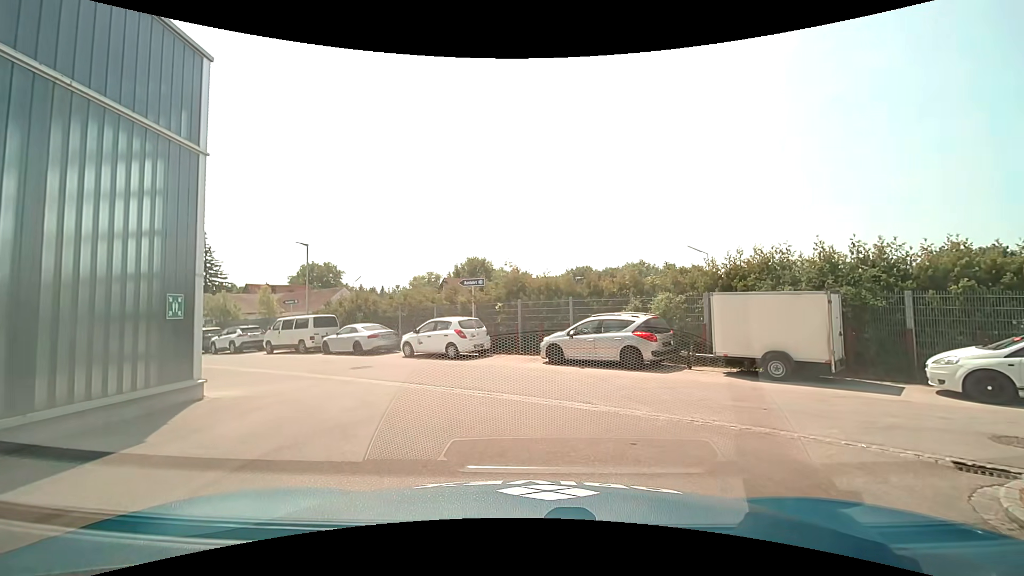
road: service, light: Day
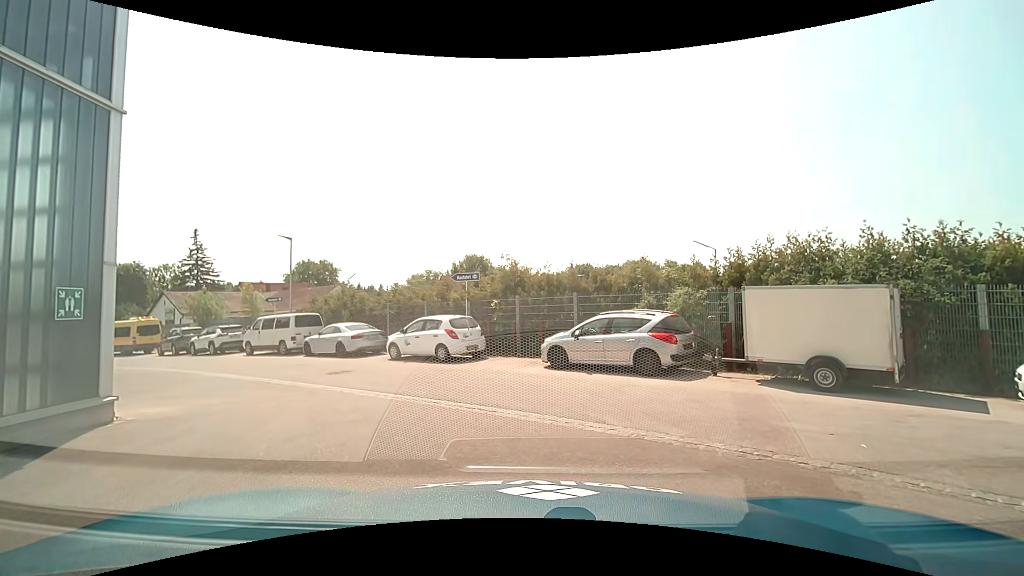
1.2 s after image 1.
(0.0, +1.8) m; 0°
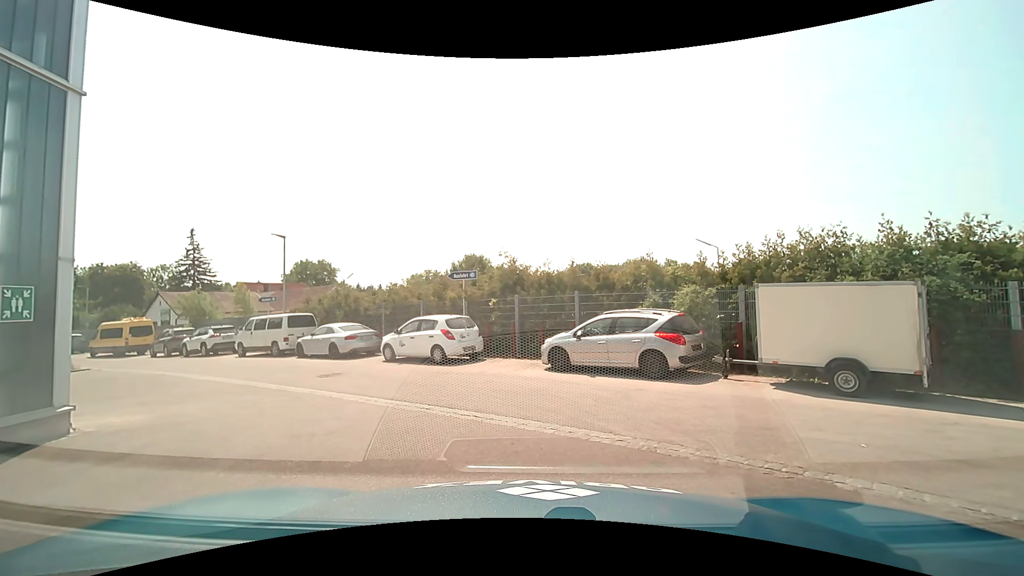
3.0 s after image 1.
(0.0, +0.6) m; 0°
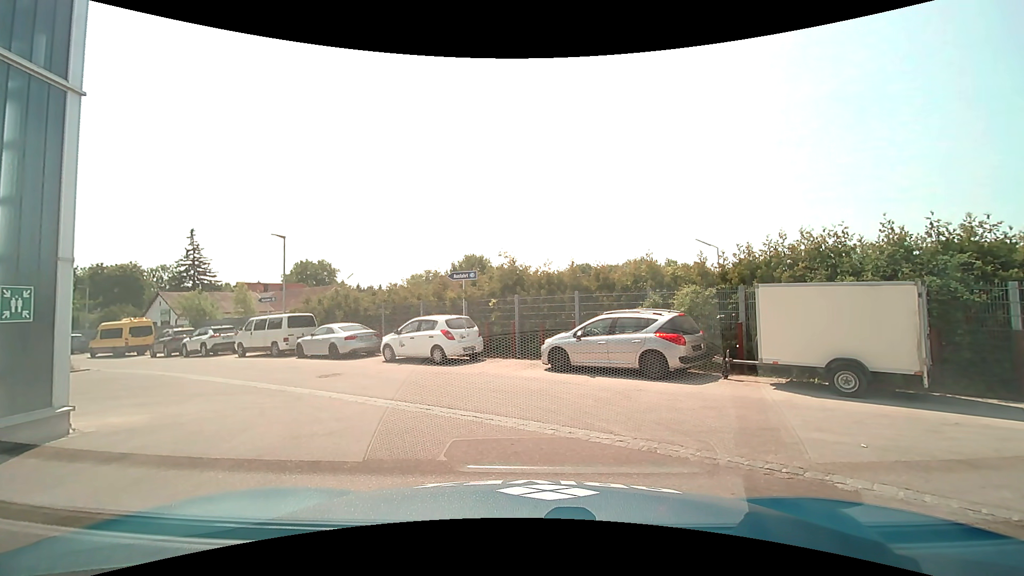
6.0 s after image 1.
(0.0, +0.1) m; 0°
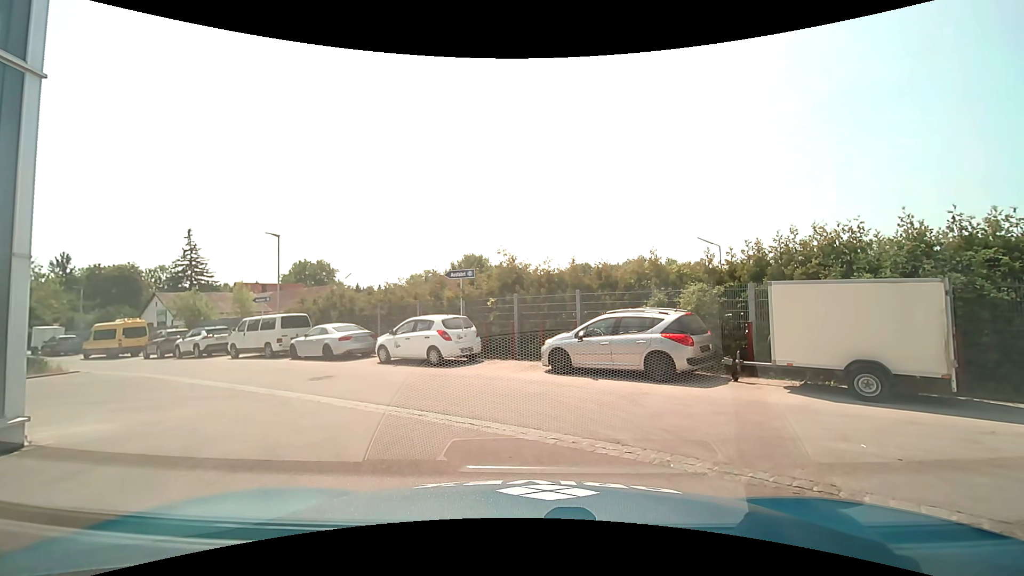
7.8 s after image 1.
(0.0, +0.6) m; 0°
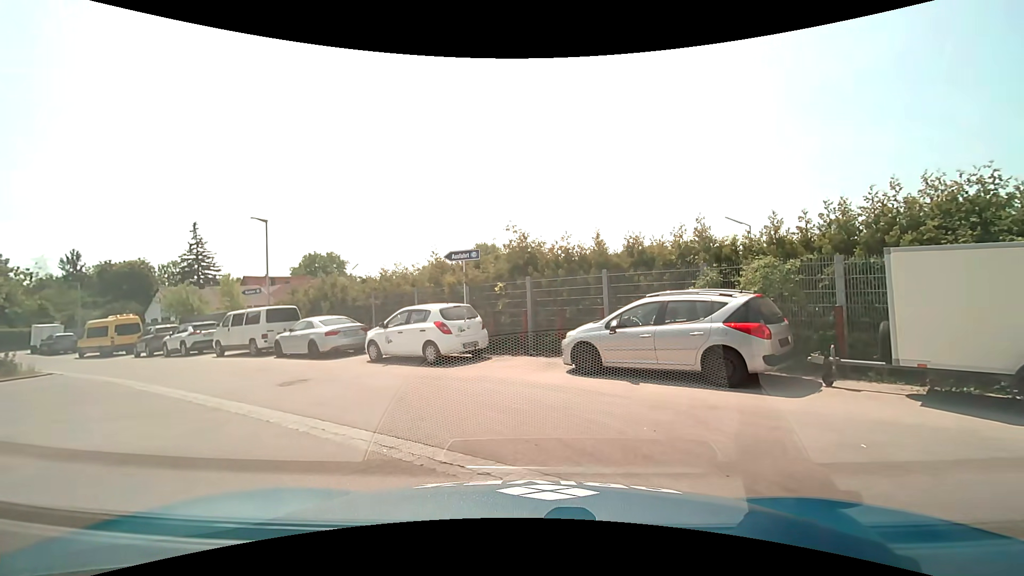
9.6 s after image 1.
(0.0, +2.8) m; 0°
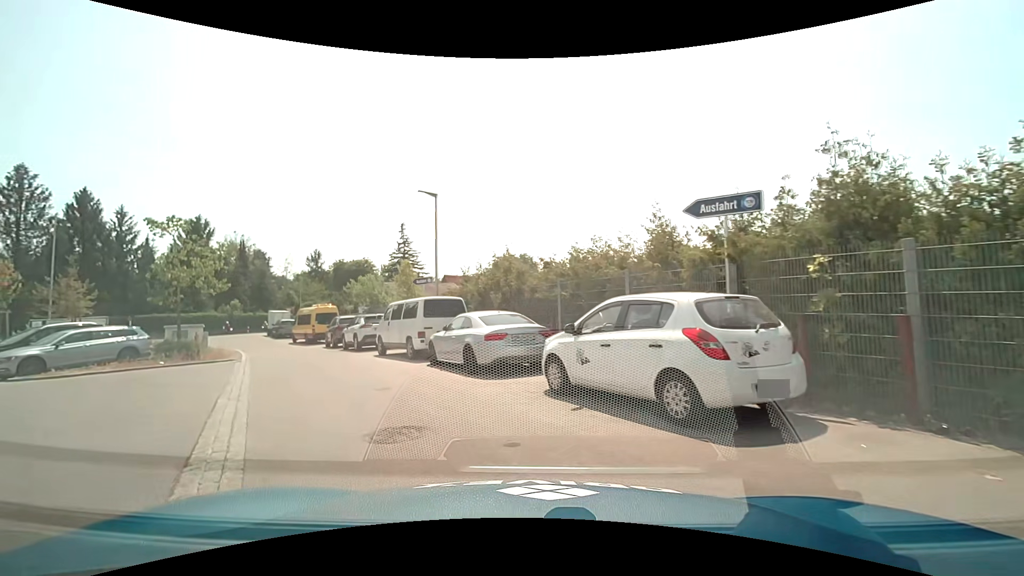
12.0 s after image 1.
(-1.3, +6.8) m; -23°
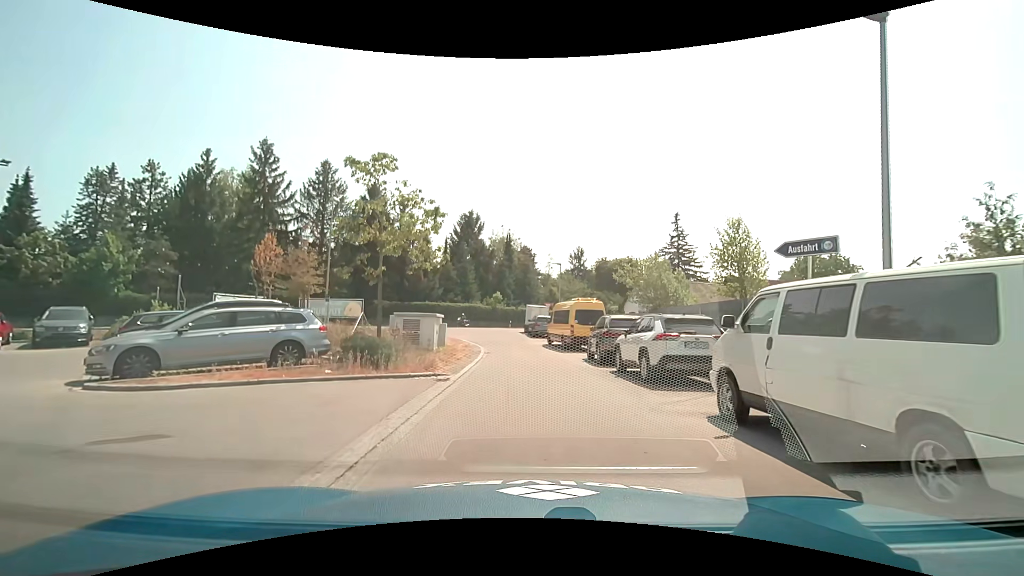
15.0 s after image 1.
(-3.4, +11.0) m; -28°
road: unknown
(0, +10) (0, +20) (-1, +30) (-2, +40) (-4, +49) (-13, +52) (-22, +47) (-29, +40) (-37, +33) (-44, +27) m
